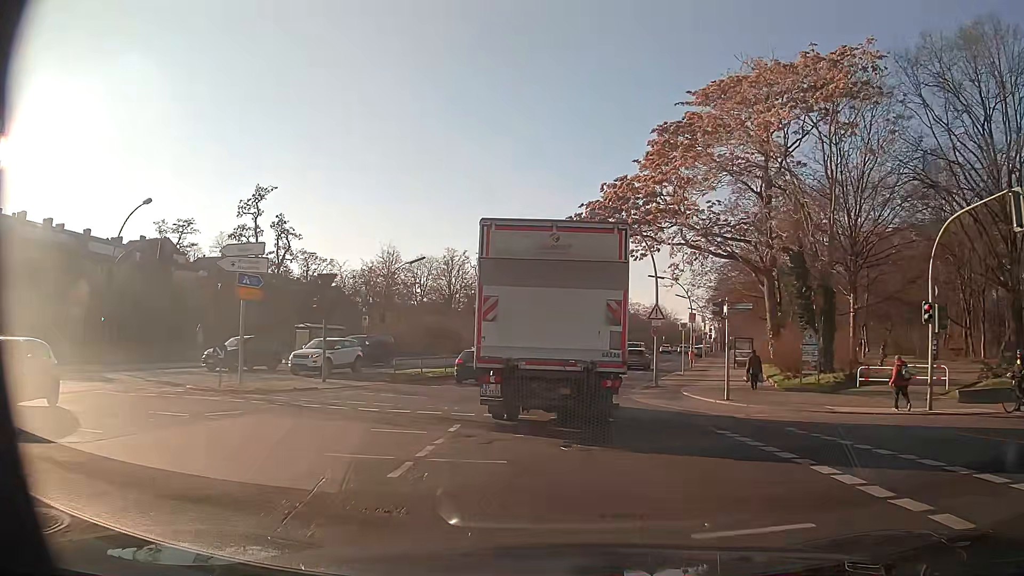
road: secondary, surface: asphalt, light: Day
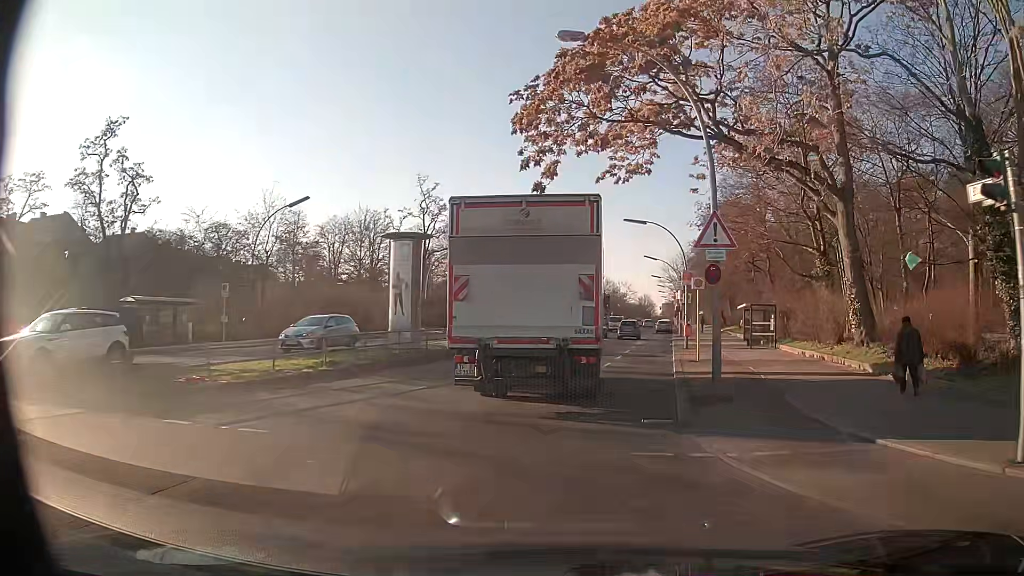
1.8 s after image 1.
(0.0, +16.5) m; +4°
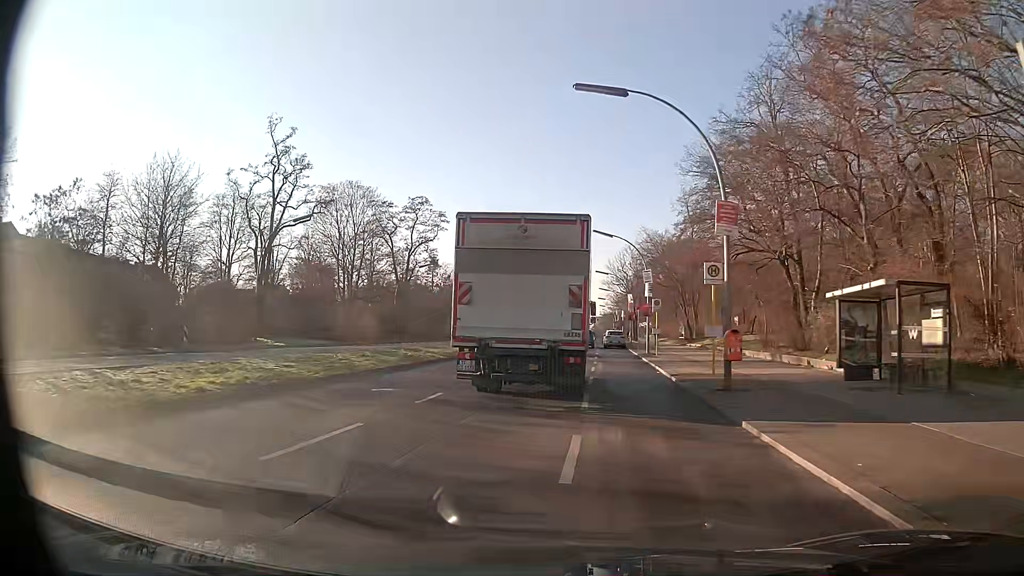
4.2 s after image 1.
(+1.9, +23.7) m; +6°
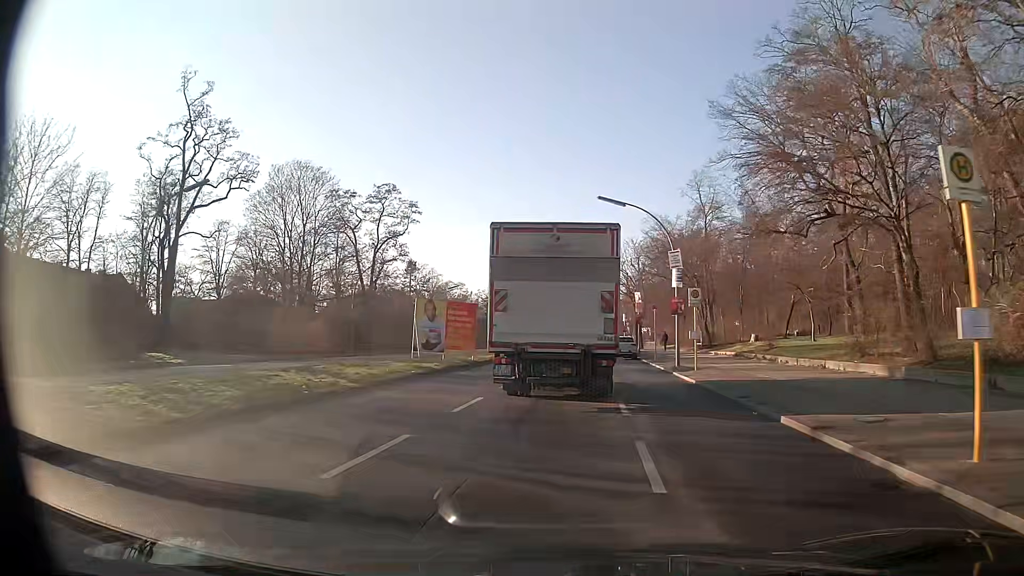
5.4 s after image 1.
(0.0, +12.5) m; +1°
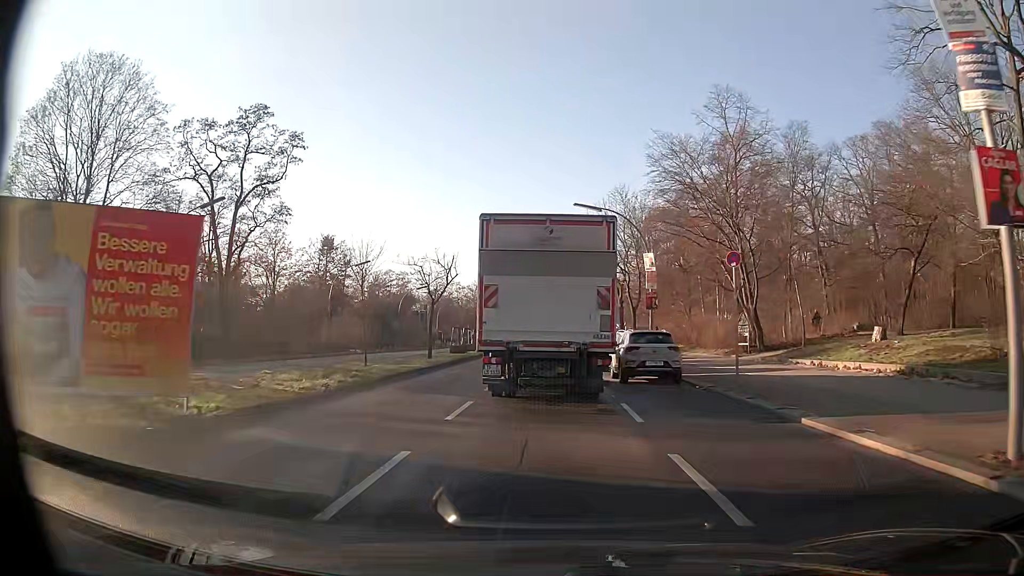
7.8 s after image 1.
(+0.6, +25.4) m; +3°
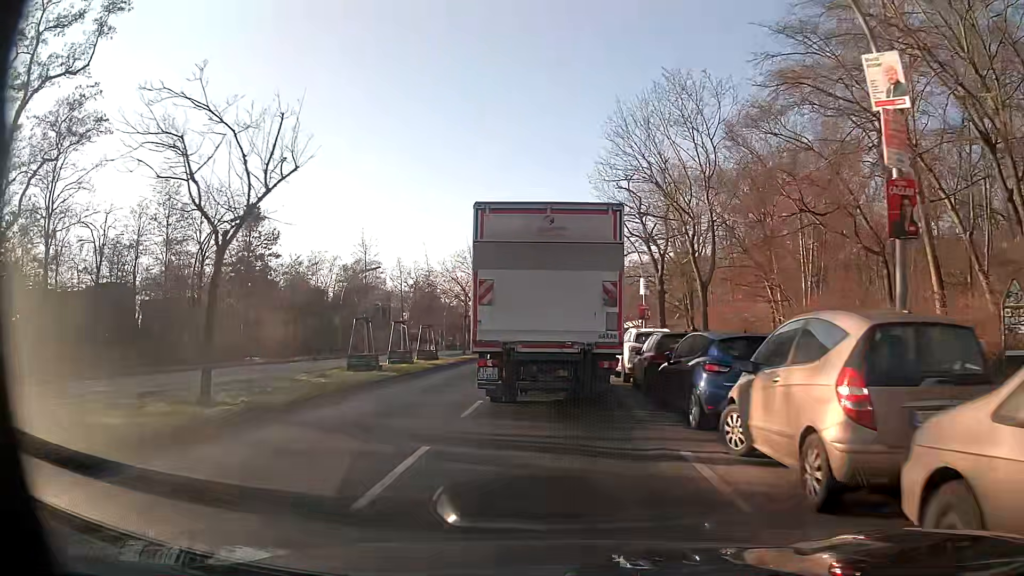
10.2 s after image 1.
(+0.1, +23.9) m; 0°
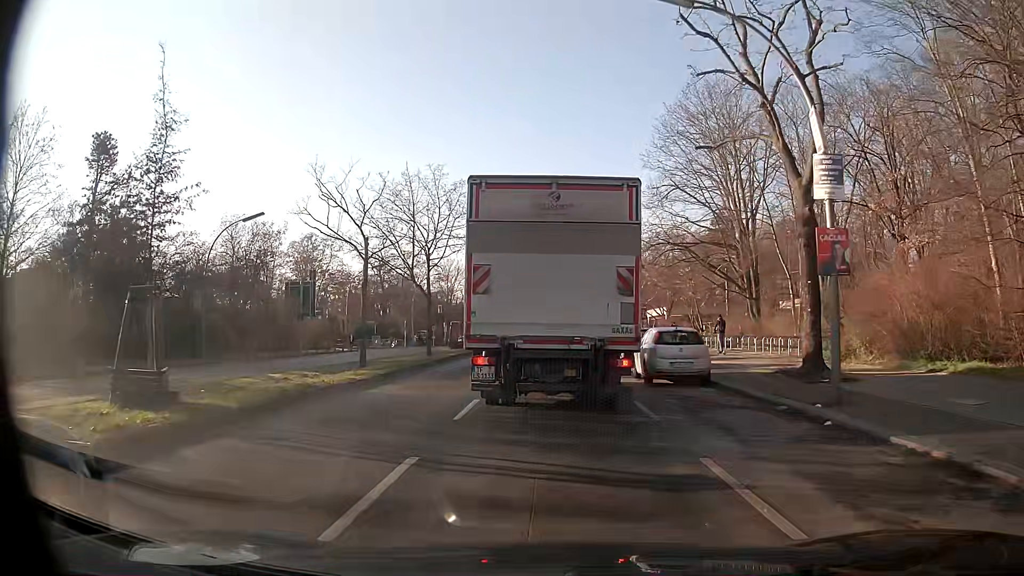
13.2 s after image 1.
(+0.3, +24.8) m; +1°
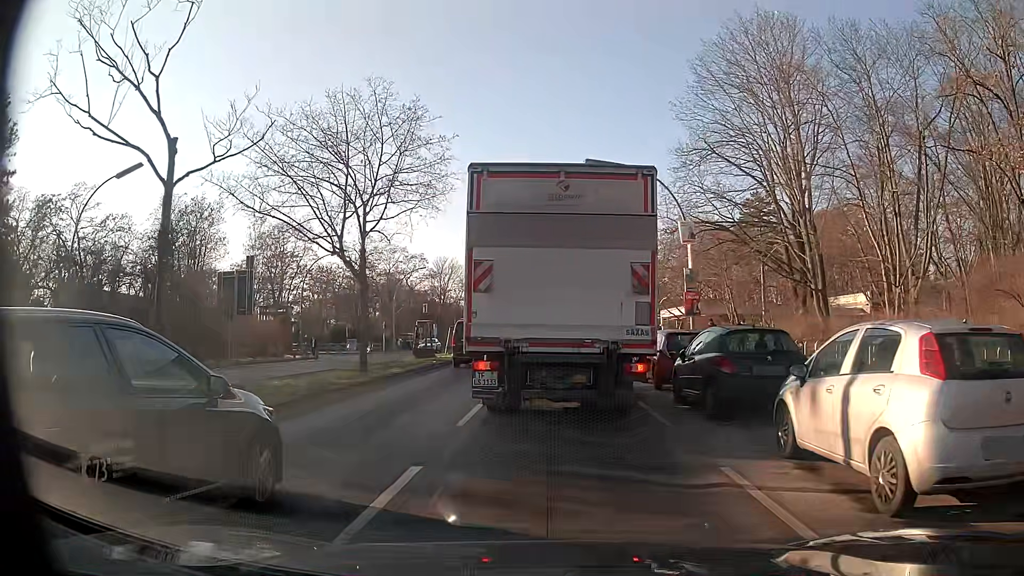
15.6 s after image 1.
(-0.2, +12.3) m; 0°
